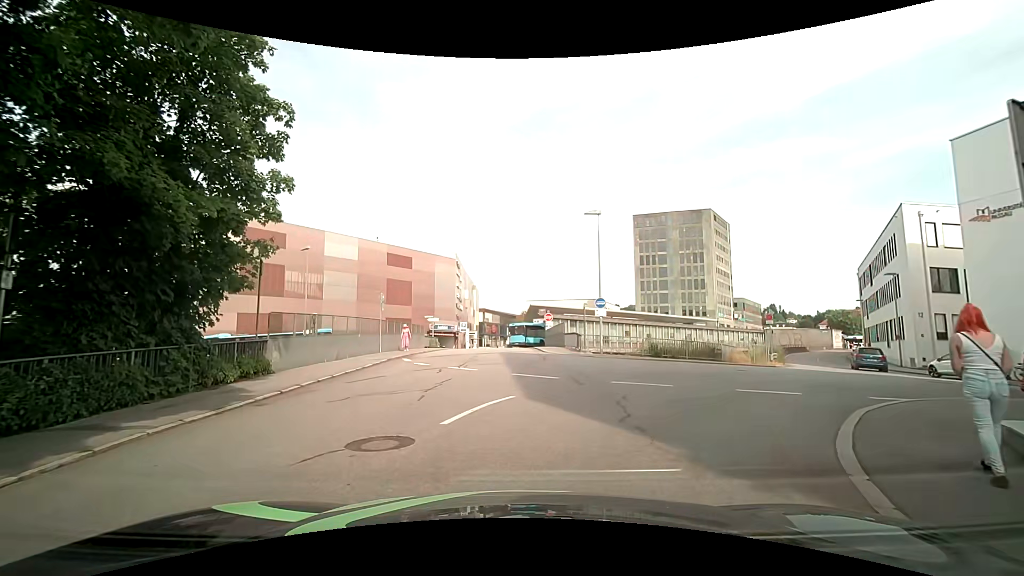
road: residential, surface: asphalt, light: Day
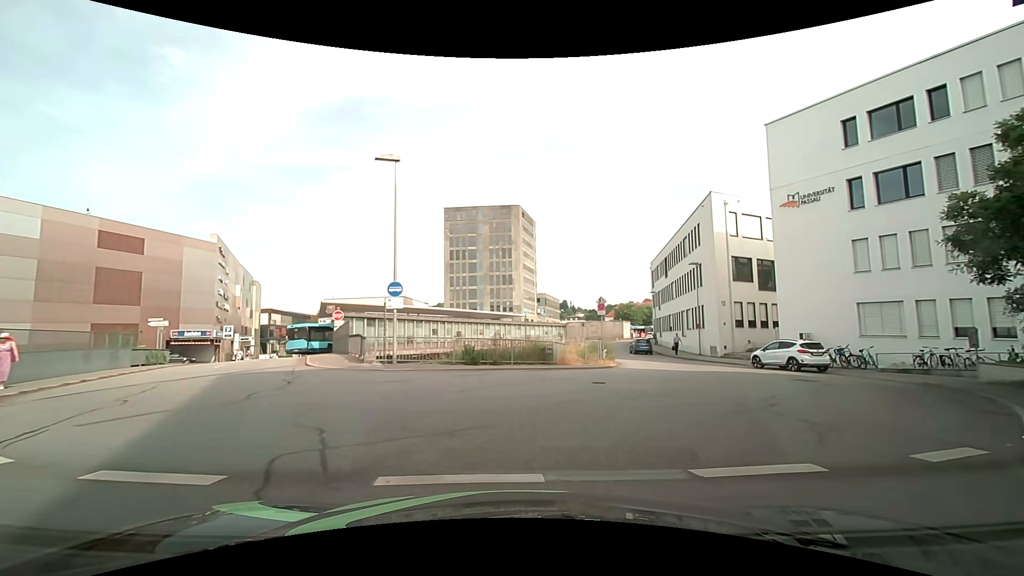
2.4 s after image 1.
(+0.8, +8.7) m; +19°
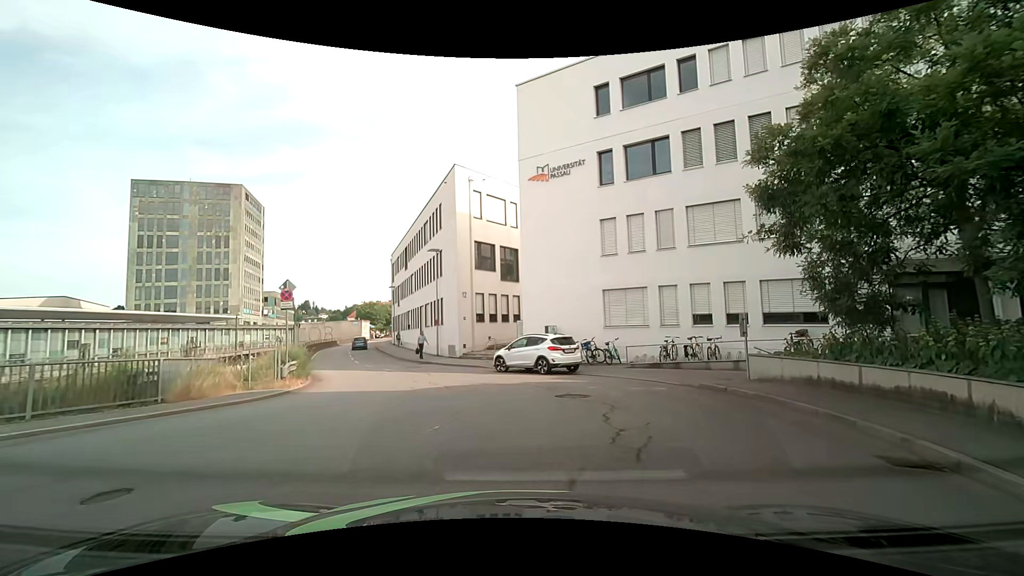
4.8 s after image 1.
(+2.2, +8.1) m; +27°
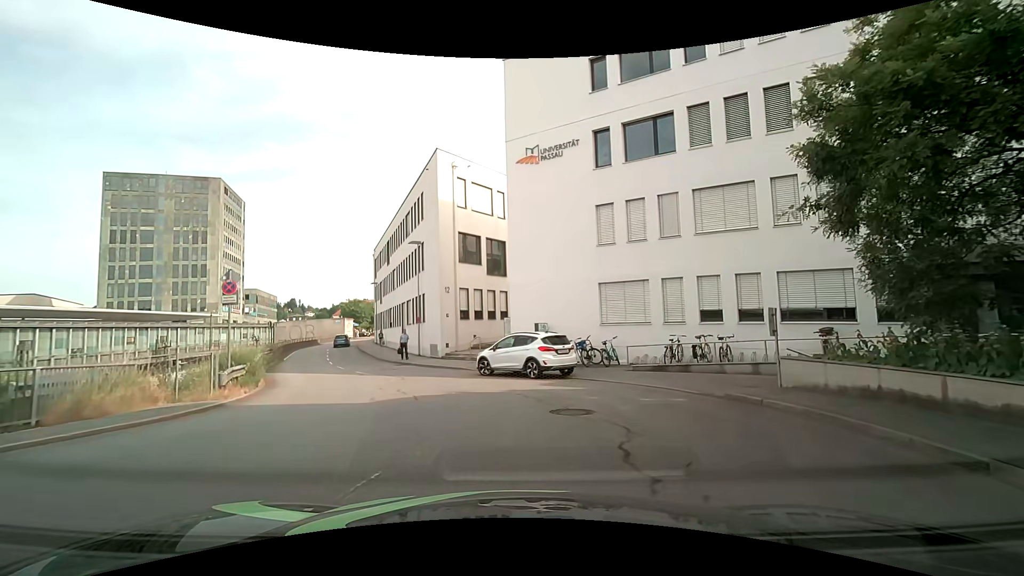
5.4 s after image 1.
(+0.1, +2.5) m; +2°
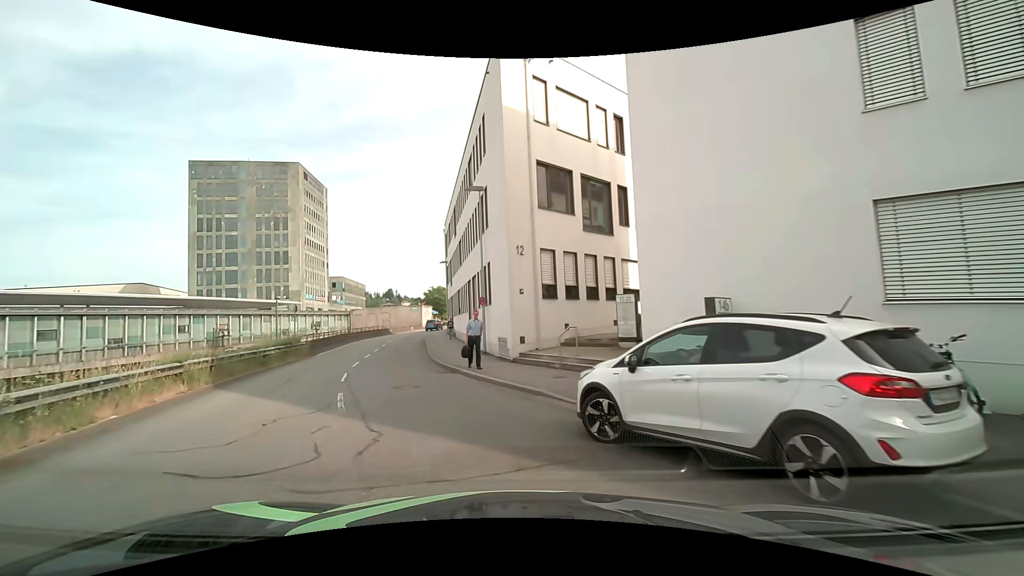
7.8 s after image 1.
(-0.6, +12.0) m; -9°
(-1, +10) (-4, +19) (-7, +29) (-9, +39) (-11, +49) (-12, +59) (-12, +69) (-11, +78) (-10, +88) (-9, +98) m
